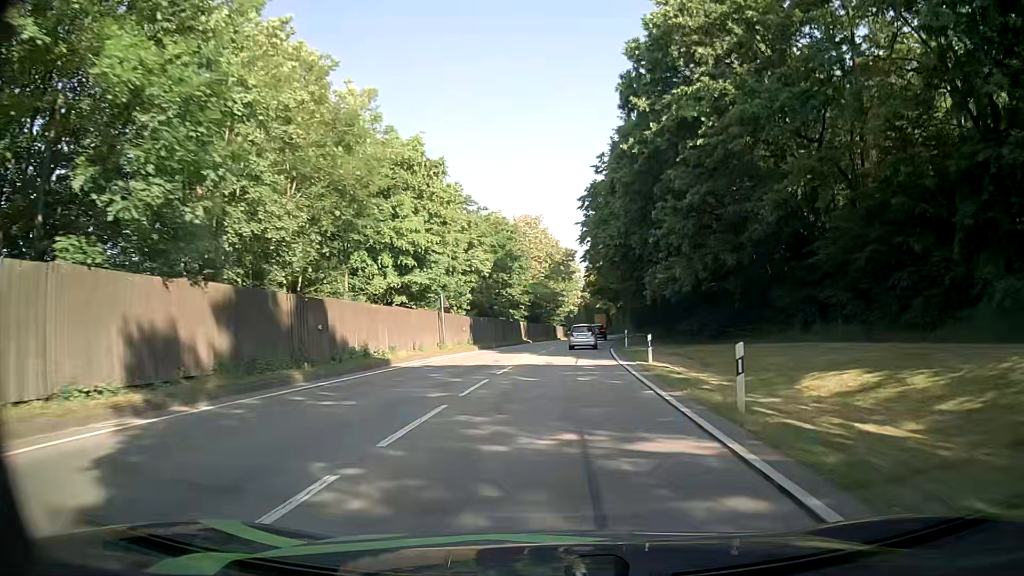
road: primary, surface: asphalt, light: Day
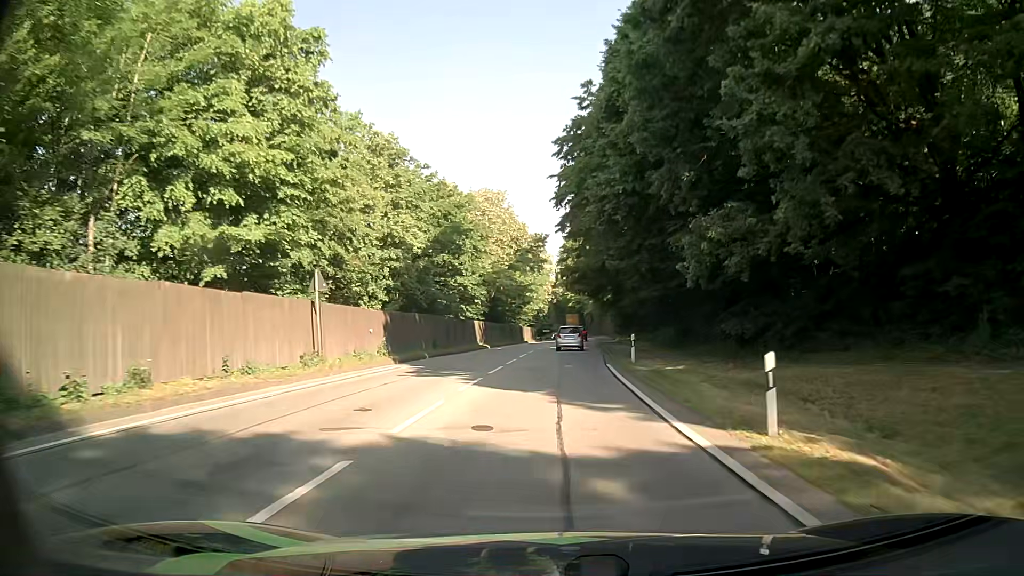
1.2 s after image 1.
(+0.4, +16.2) m; +3°
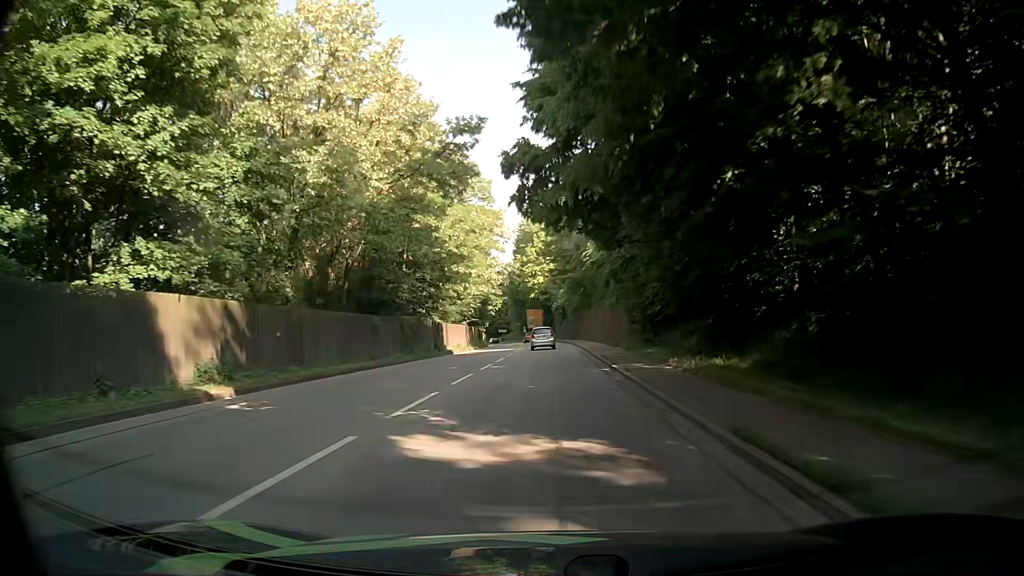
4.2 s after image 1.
(+1.2, +40.3) m; +3°
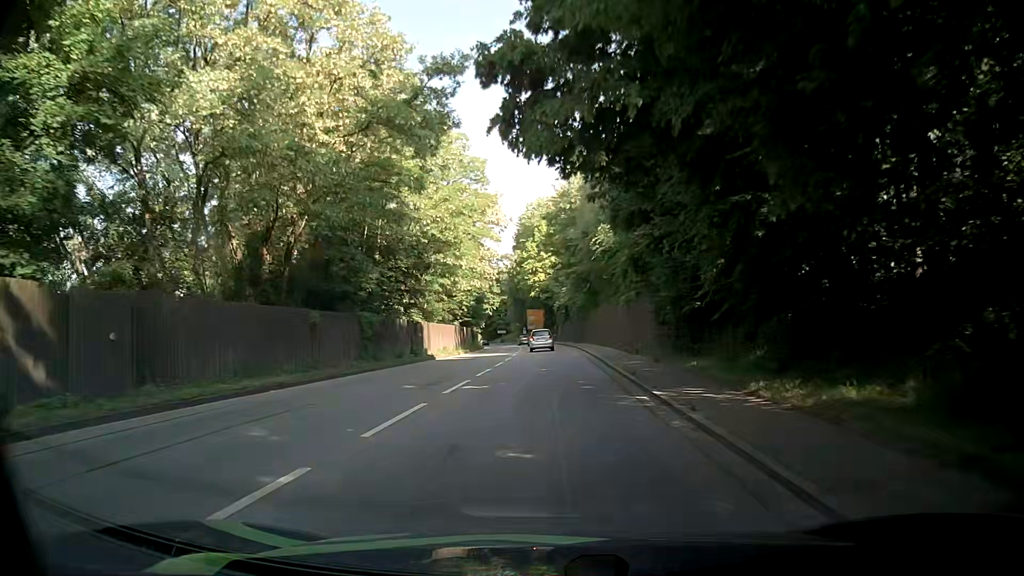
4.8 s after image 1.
(-0.1, +8.0) m; 0°
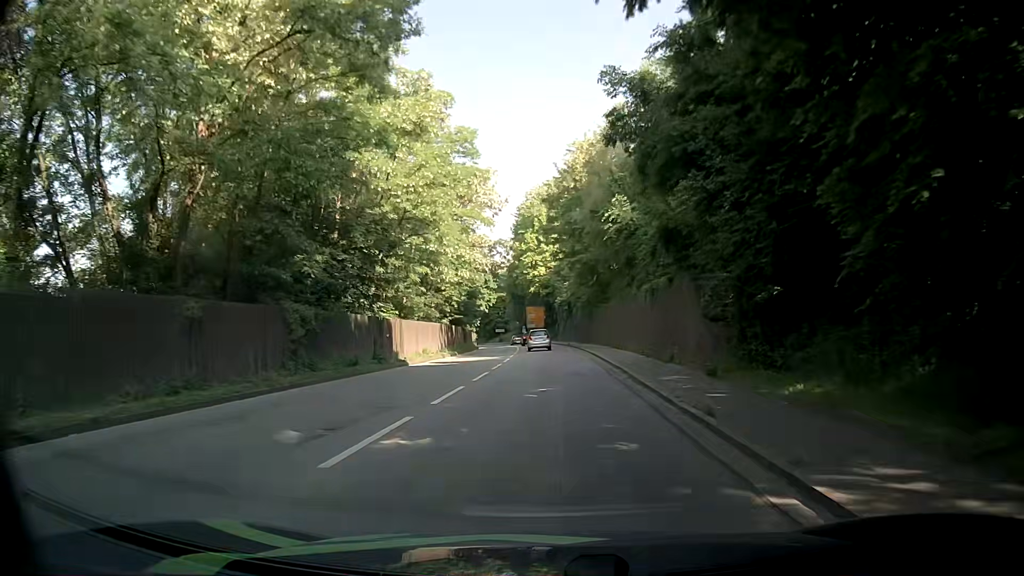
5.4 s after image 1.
(0.0, +8.0) m; 0°
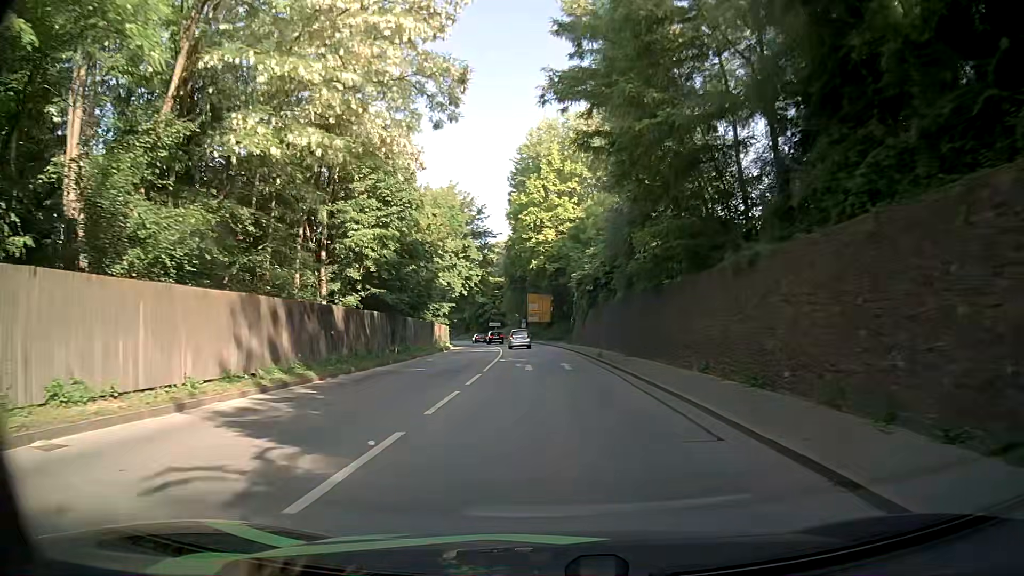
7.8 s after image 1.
(0.0, +31.8) m; 0°
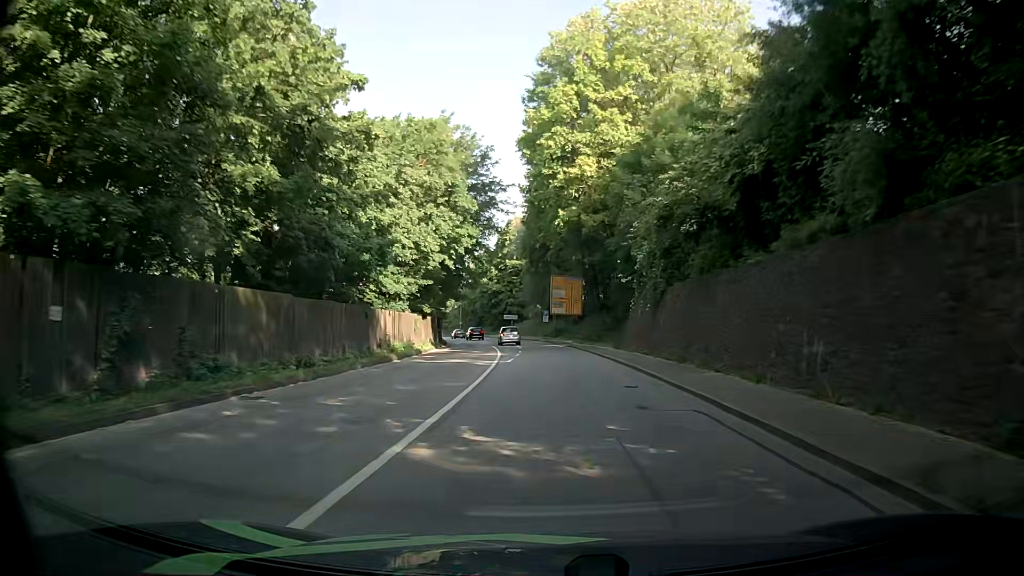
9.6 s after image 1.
(-0.6, +24.1) m; -2°
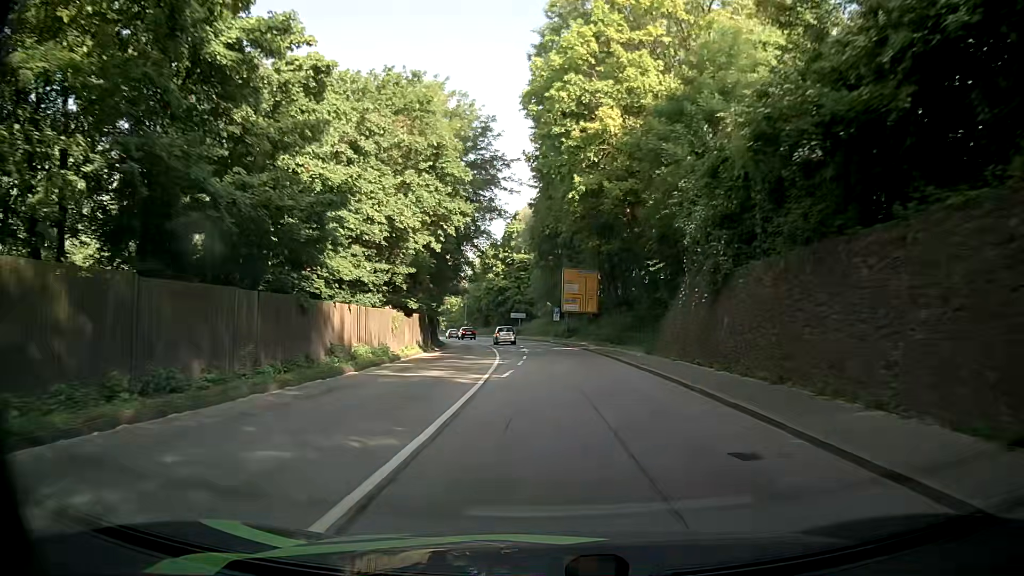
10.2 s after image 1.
(-0.1, +8.1) m; -1°
(0, +10) (0, +20) (-1, +30) (-2, +40) (-3, +50) (-4, +60) (-6, +70) (-8, +79) (-10, +89) (-13, +99) m
